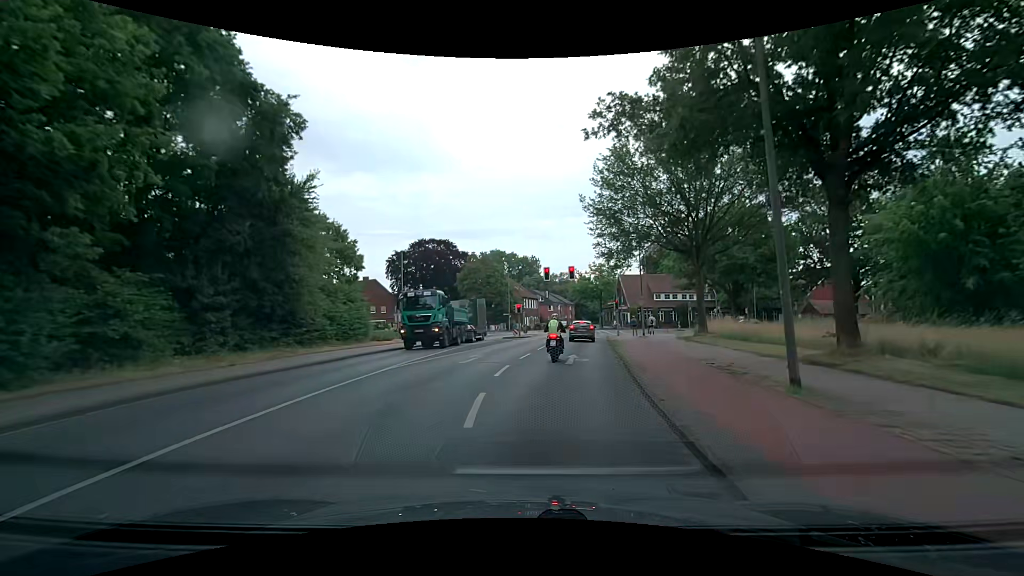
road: secondary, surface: asphalt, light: Day
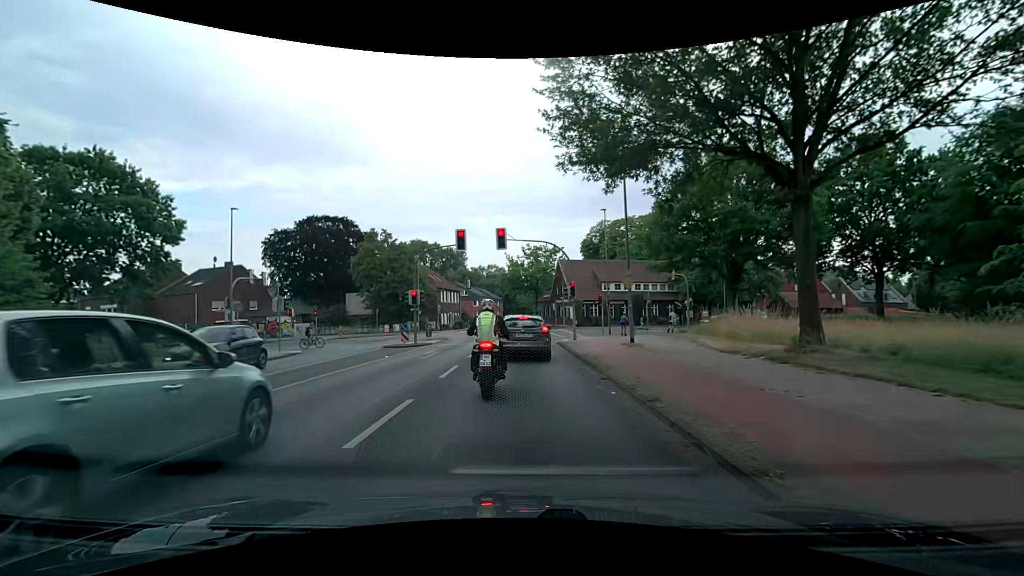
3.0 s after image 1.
(+1.5, +18.6) m; +7°
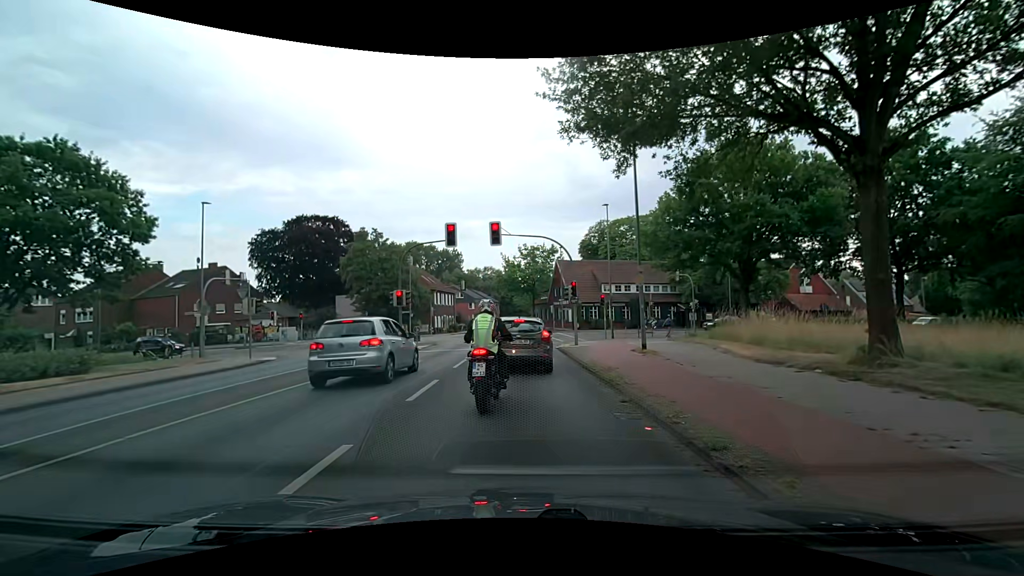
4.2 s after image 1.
(+0.1, +2.6) m; +1°
